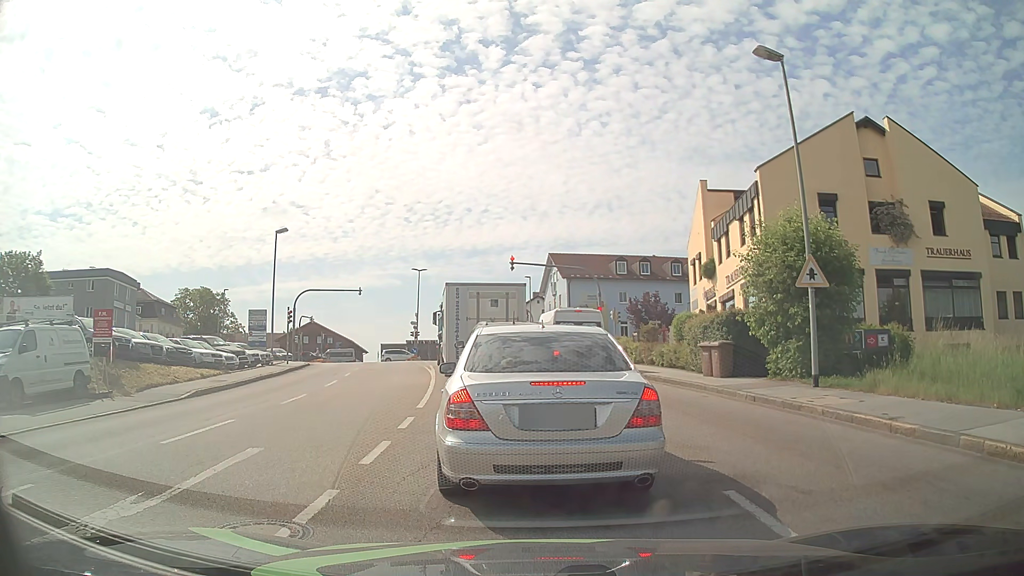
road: tertiary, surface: asphalt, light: Day
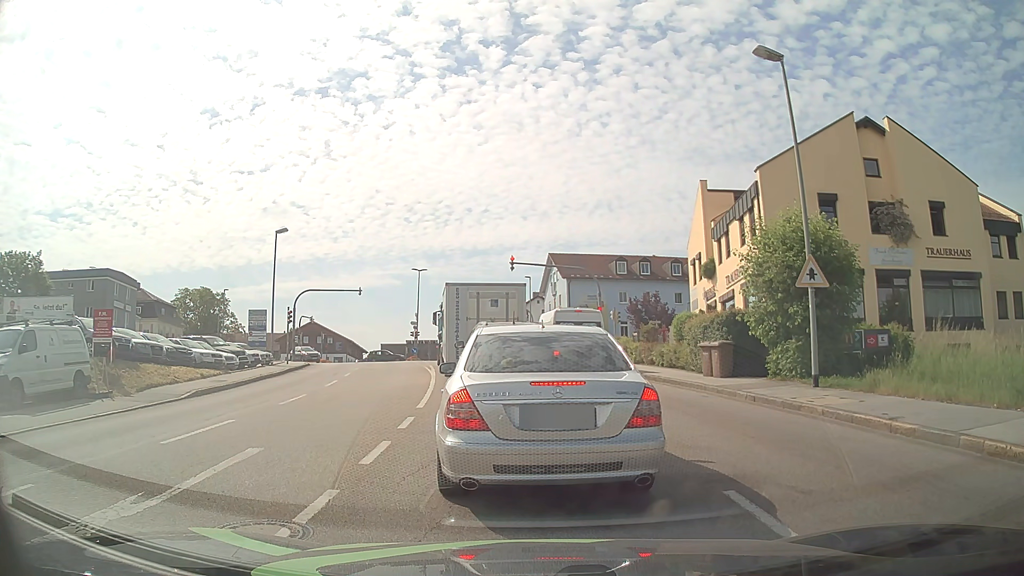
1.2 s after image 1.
(0.0, 0.0) m; 0°
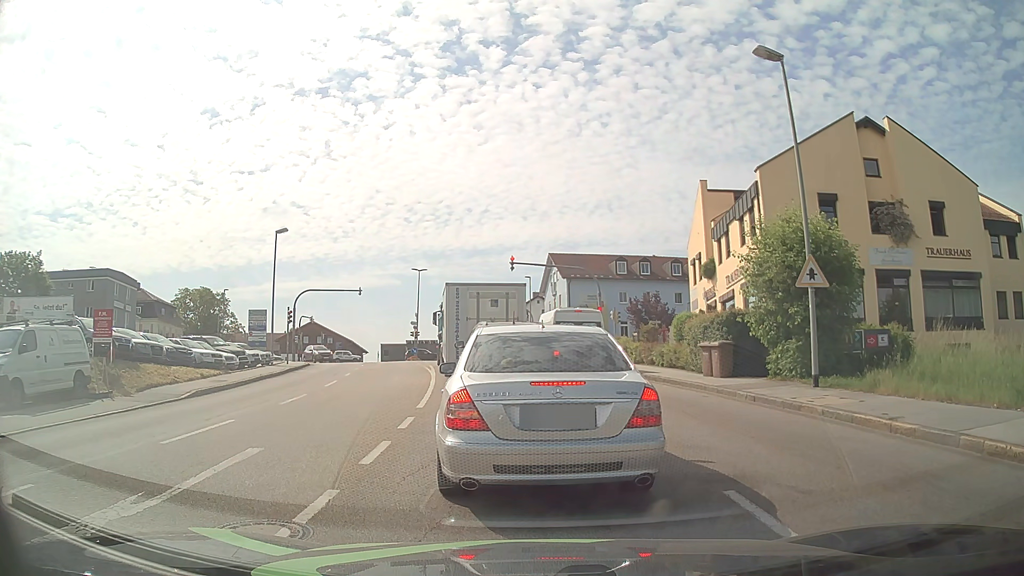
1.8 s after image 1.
(0.0, 0.0) m; 0°
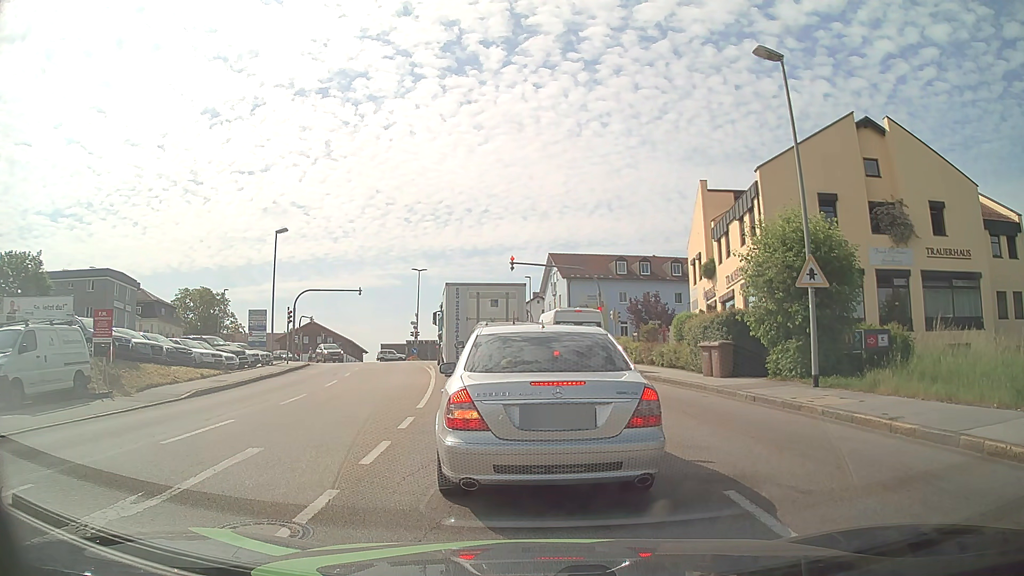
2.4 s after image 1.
(0.0, 0.0) m; 0°
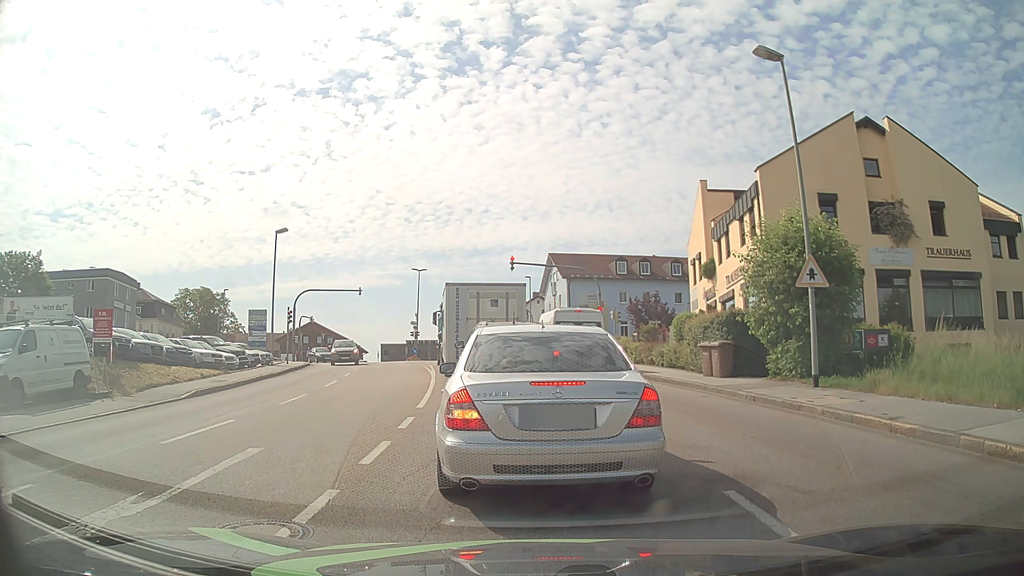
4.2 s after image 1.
(0.0, 0.0) m; 0°
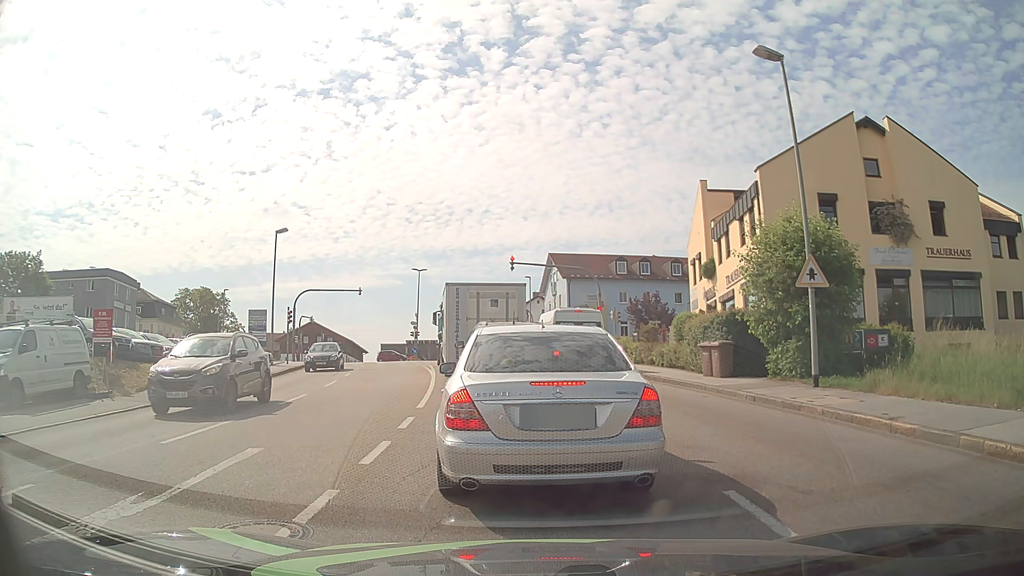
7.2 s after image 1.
(0.0, 0.0) m; 0°
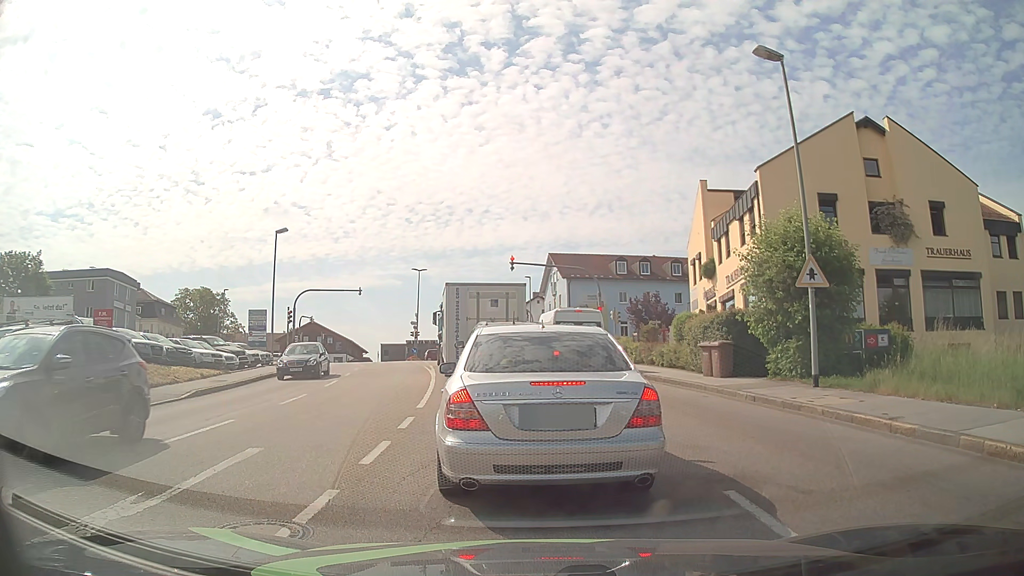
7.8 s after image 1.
(0.0, 0.0) m; 0°
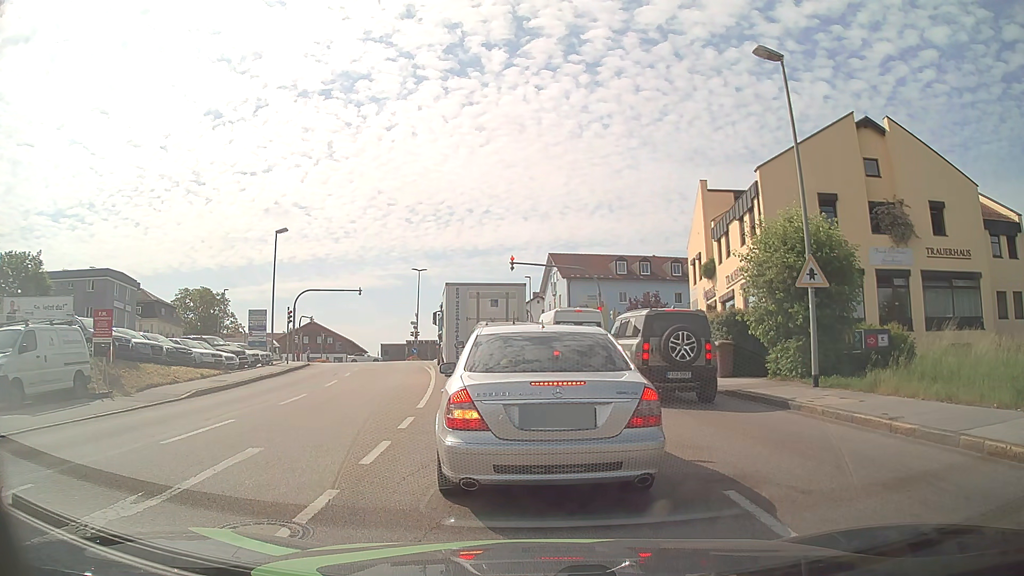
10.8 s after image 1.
(0.0, 0.0) m; 0°
(0, +10) (-1, +20) (-2, +30) (-4, +40) (-5, +50) (-7, +60) (-8, +69) (-10, +79) (-16, +87) (-25, +90) m
